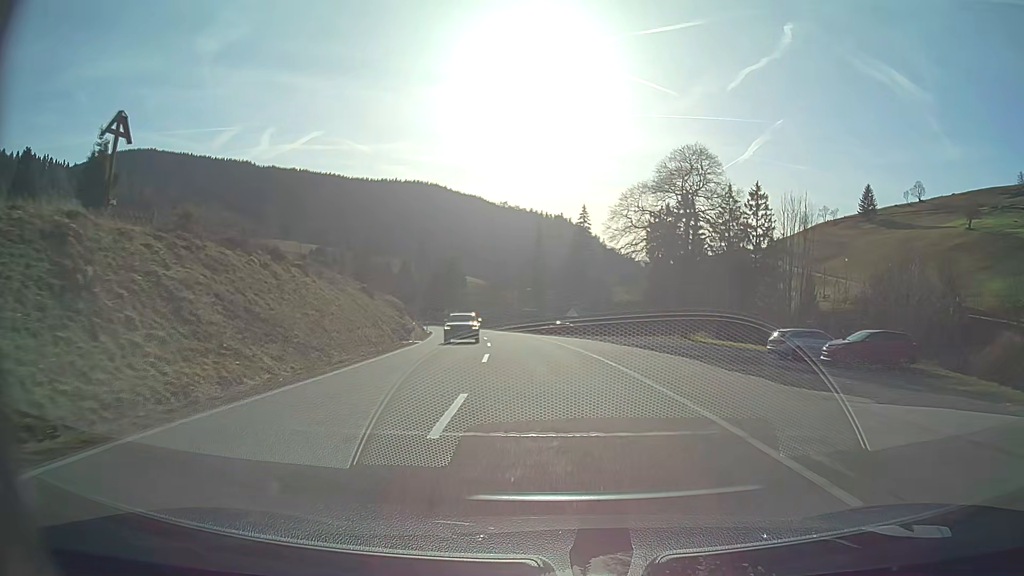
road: secondary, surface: asphalt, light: Day
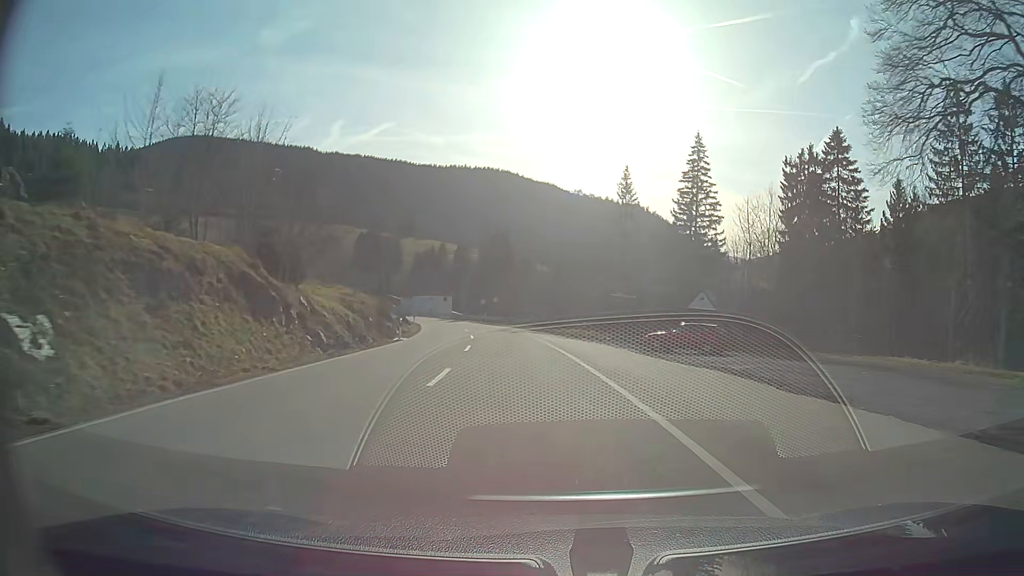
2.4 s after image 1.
(-2.5, +42.4) m; -7°
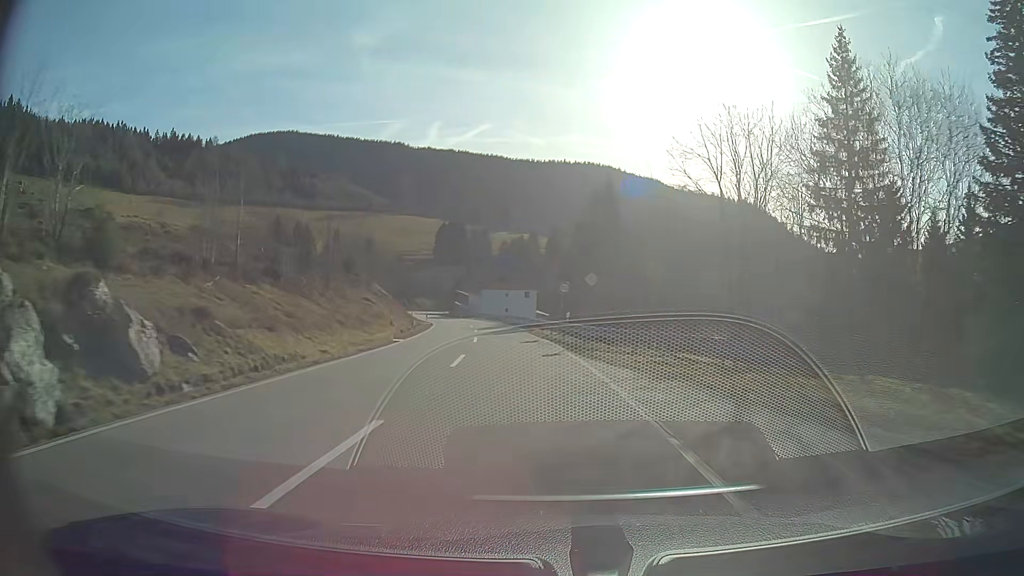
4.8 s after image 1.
(-3.4, +44.0) m; -9°
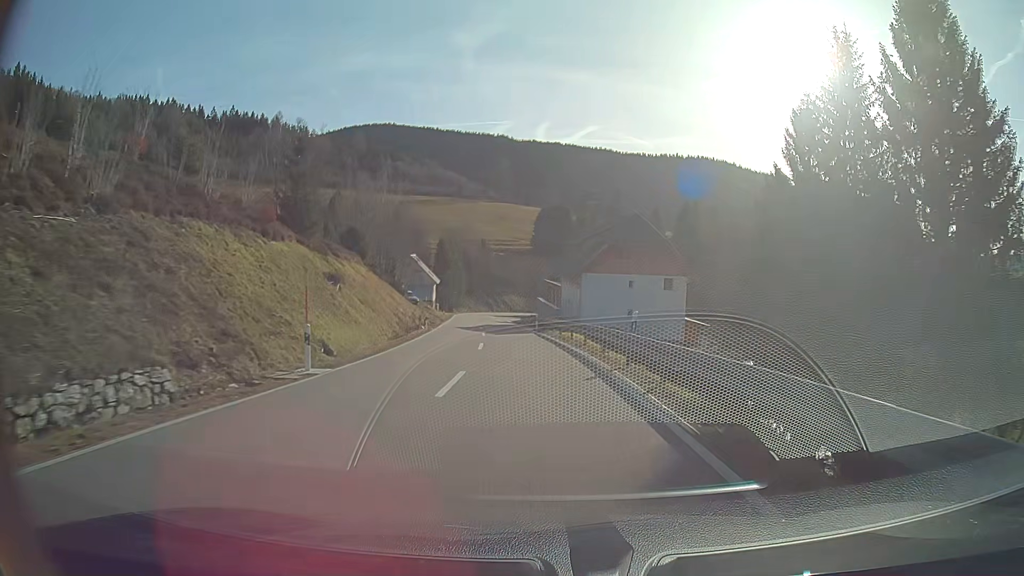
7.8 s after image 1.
(-4.5, +53.2) m; -9°
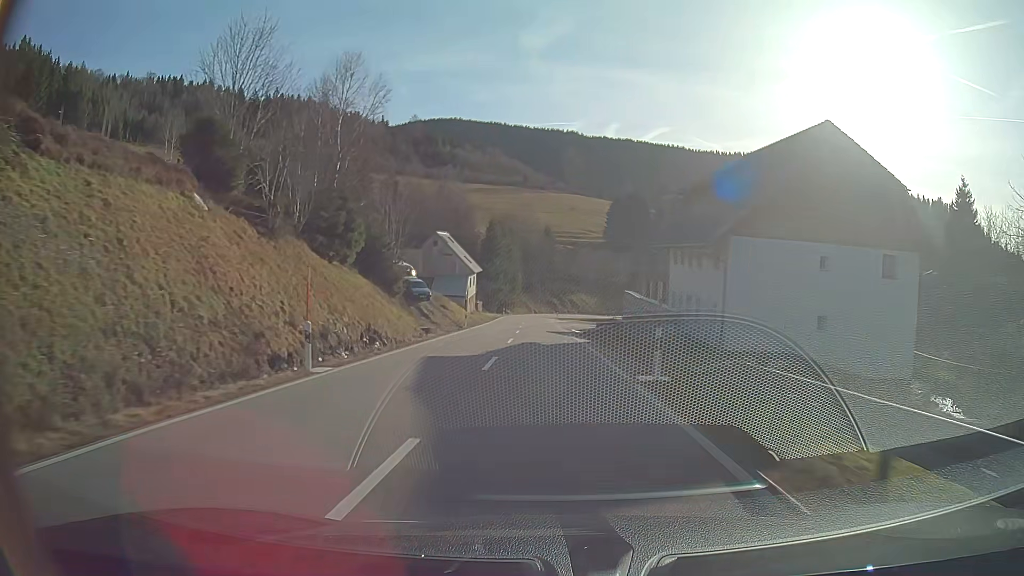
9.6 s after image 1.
(-1.6, +31.1) m; -5°
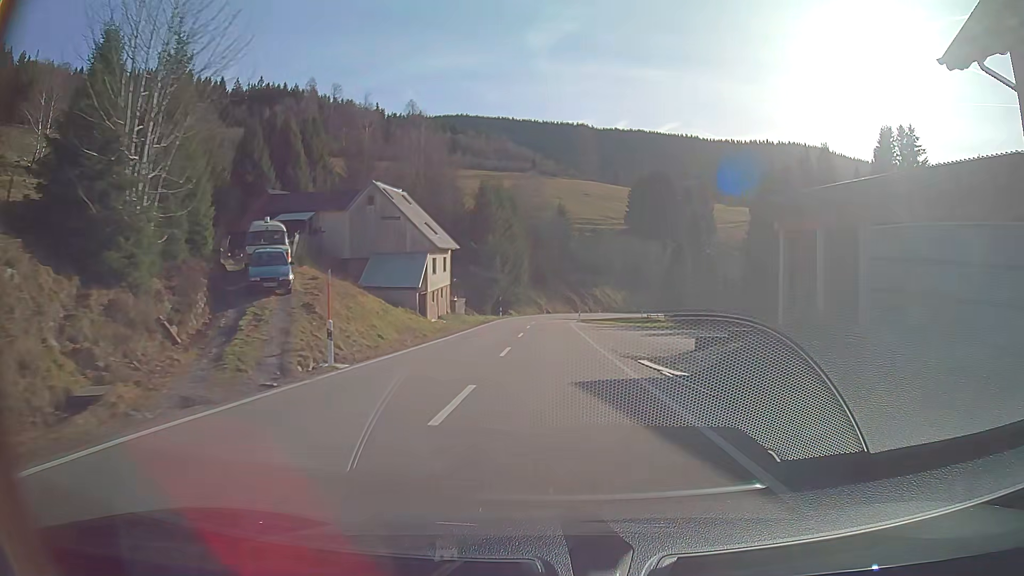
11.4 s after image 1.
(-0.4, +30.9) m; -1°
